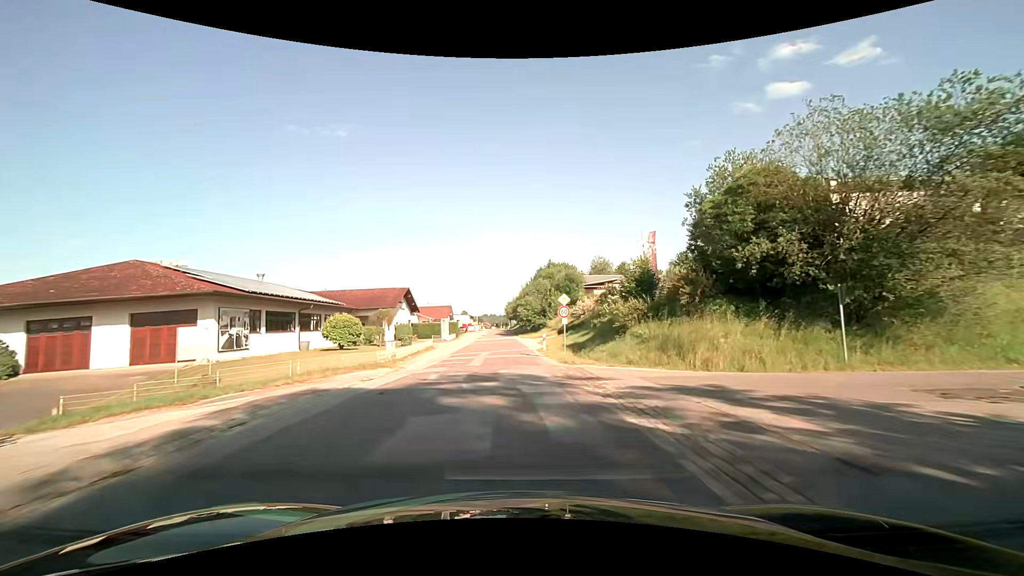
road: unclassified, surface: asphalt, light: Day
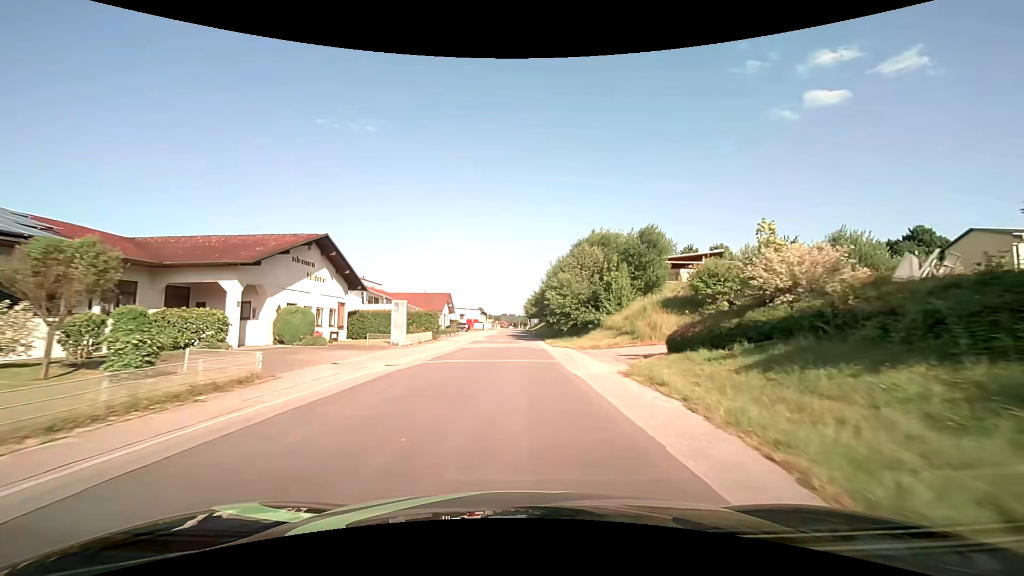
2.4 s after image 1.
(-0.7, +33.7) m; -2°
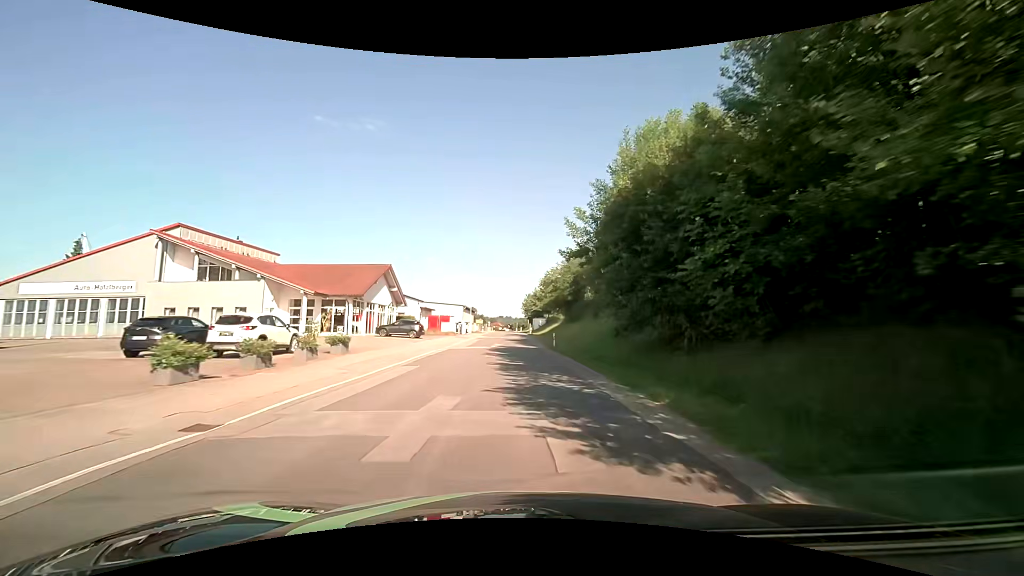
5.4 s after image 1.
(-0.3, +41.6) m; 0°
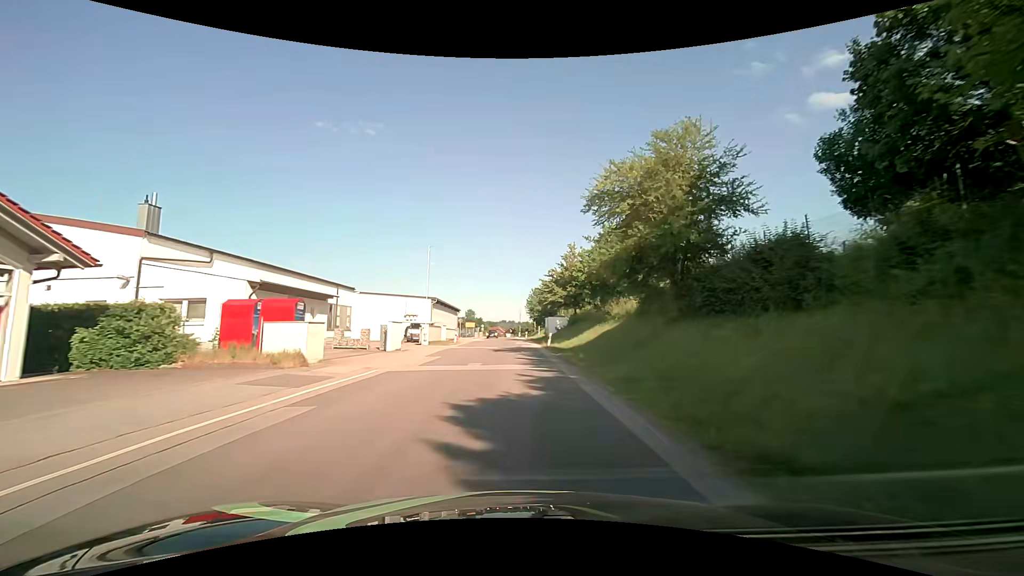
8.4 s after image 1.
(+0.3, +41.2) m; 0°
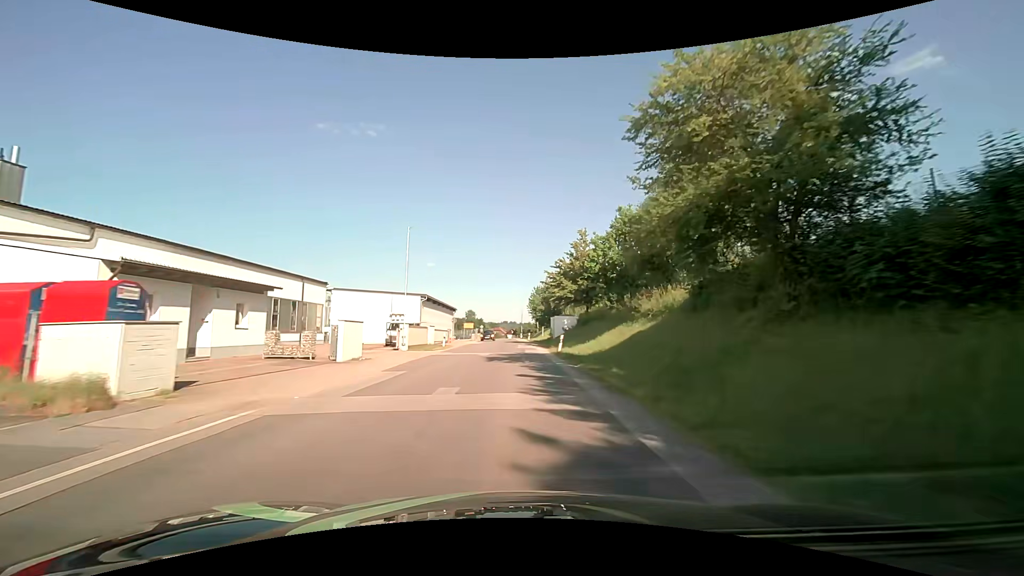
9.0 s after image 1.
(0.0, +8.1) m; 0°
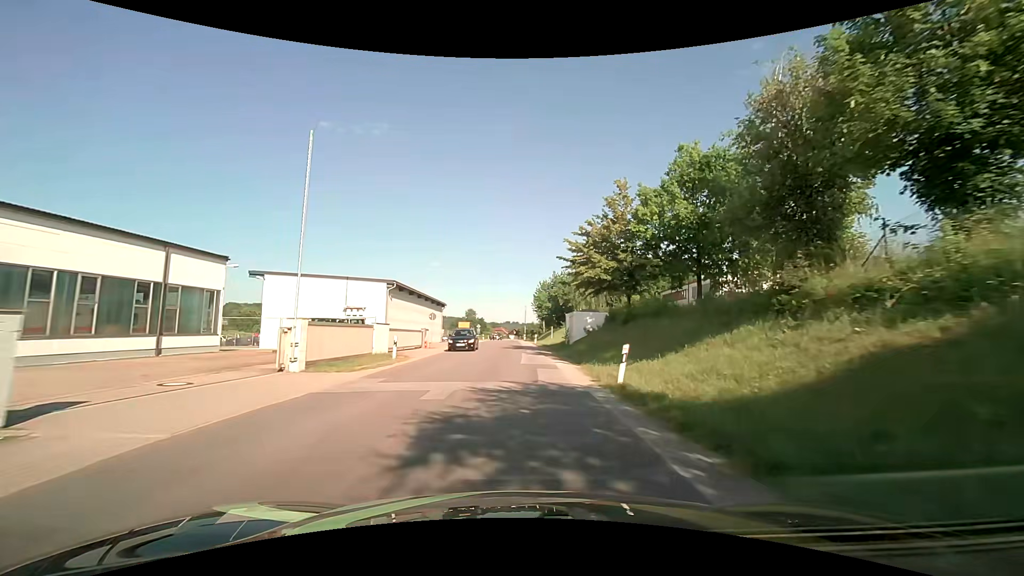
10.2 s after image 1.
(-0.1, +16.1) m; -1°
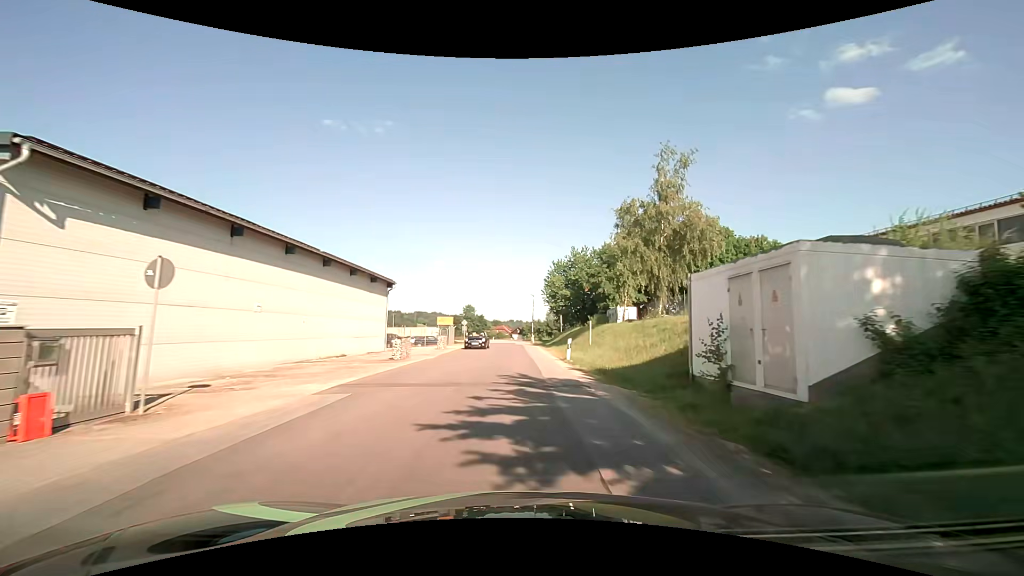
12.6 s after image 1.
(-0.1, +31.8) m; 0°
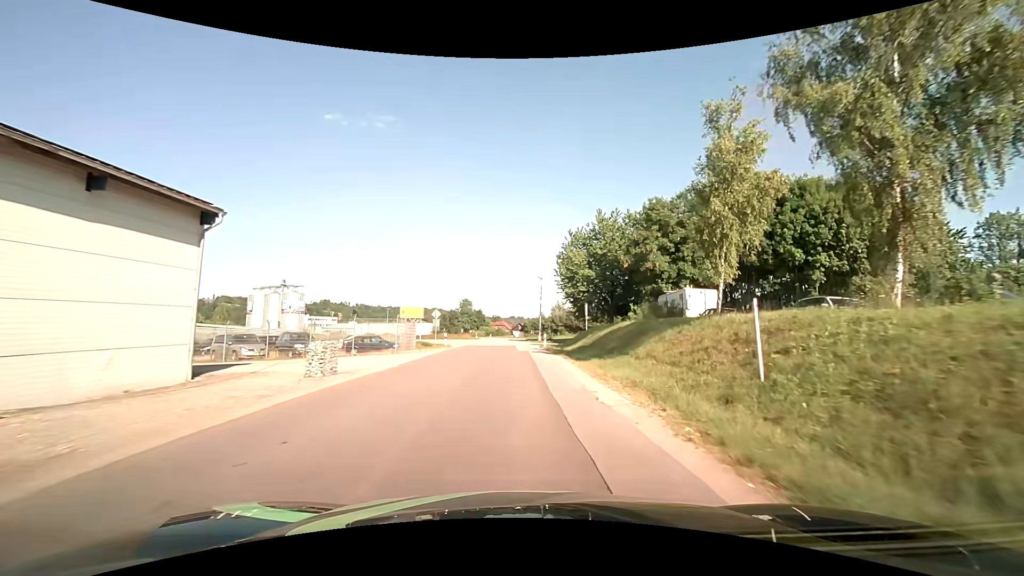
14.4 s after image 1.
(0.0, +23.7) m; 0°
(0, +10) (0, +20) (0, +30) (0, +40) (0, +50) (0, +60) (0, +70) (-1, +80) (-1, +90) (-3, +100) m
